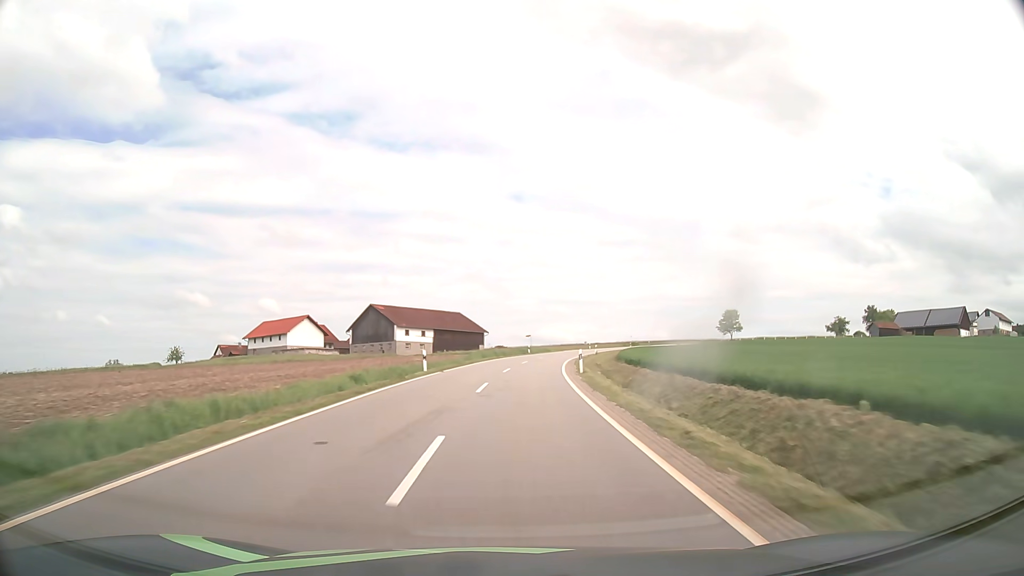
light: Day
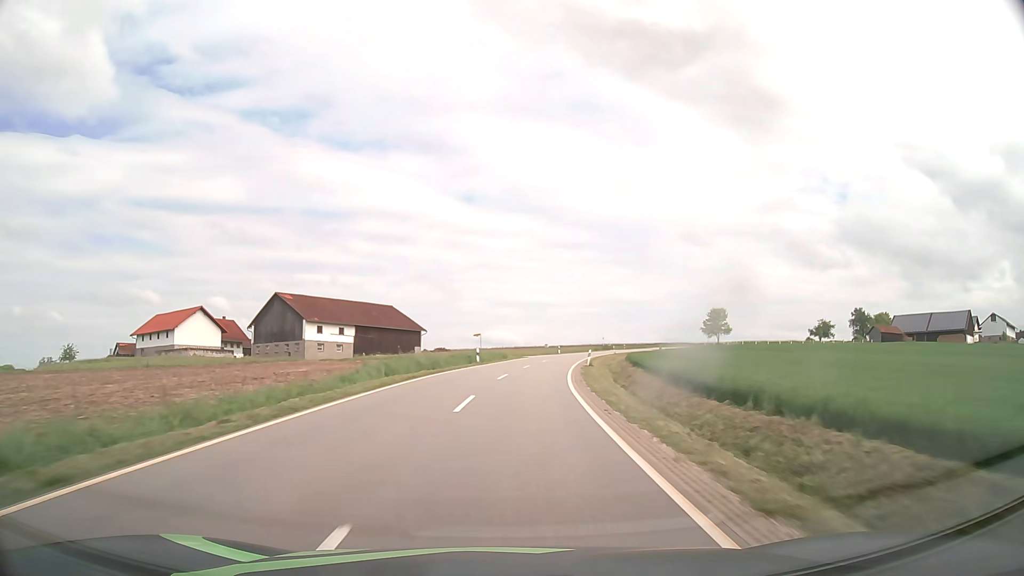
(+0.9, +28.9) m; +4°
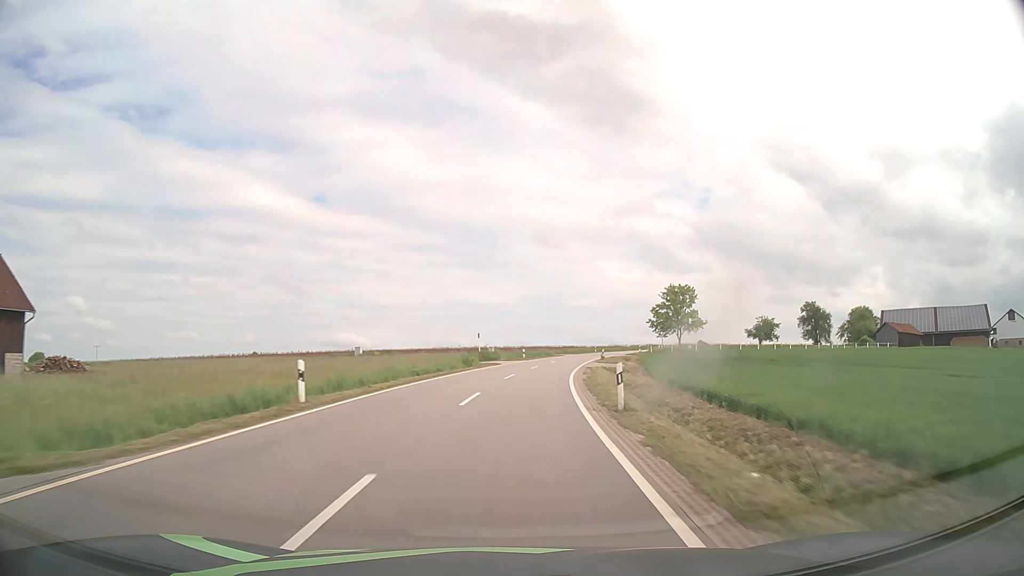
(+8.0, +70.4) m; +13°
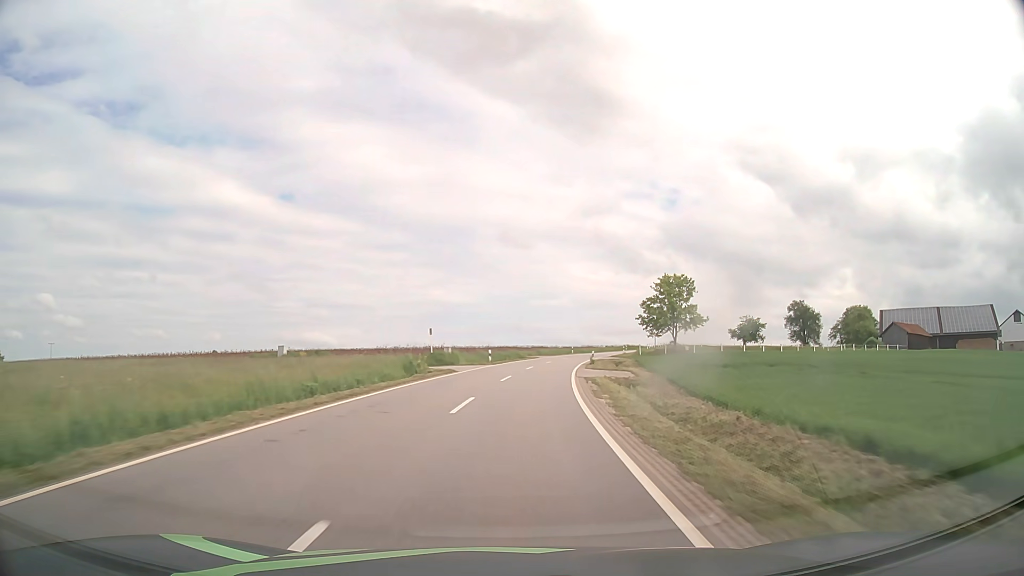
(+0.3, +14.0) m; +3°
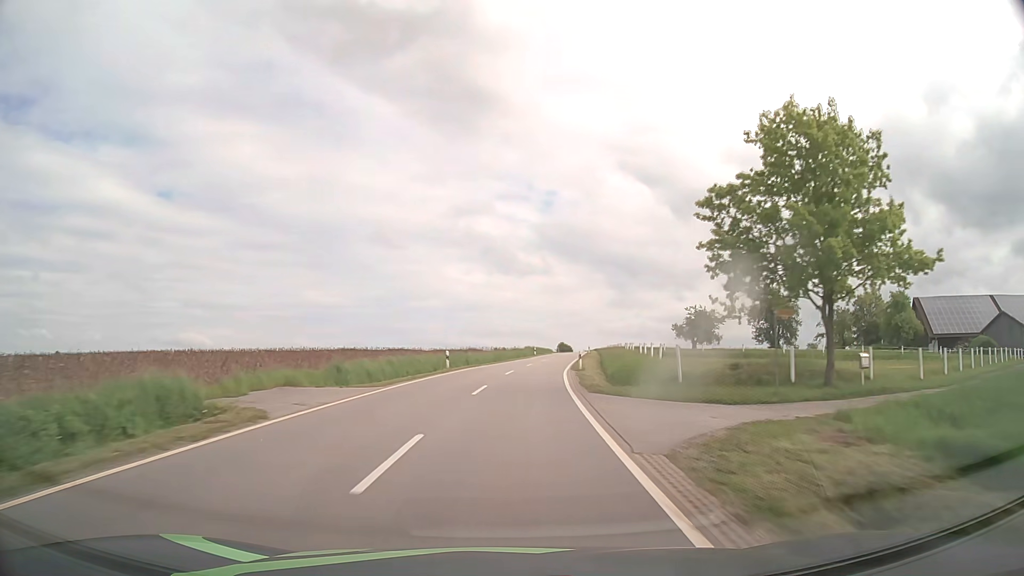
(+5.3, +55.4) m; +11°
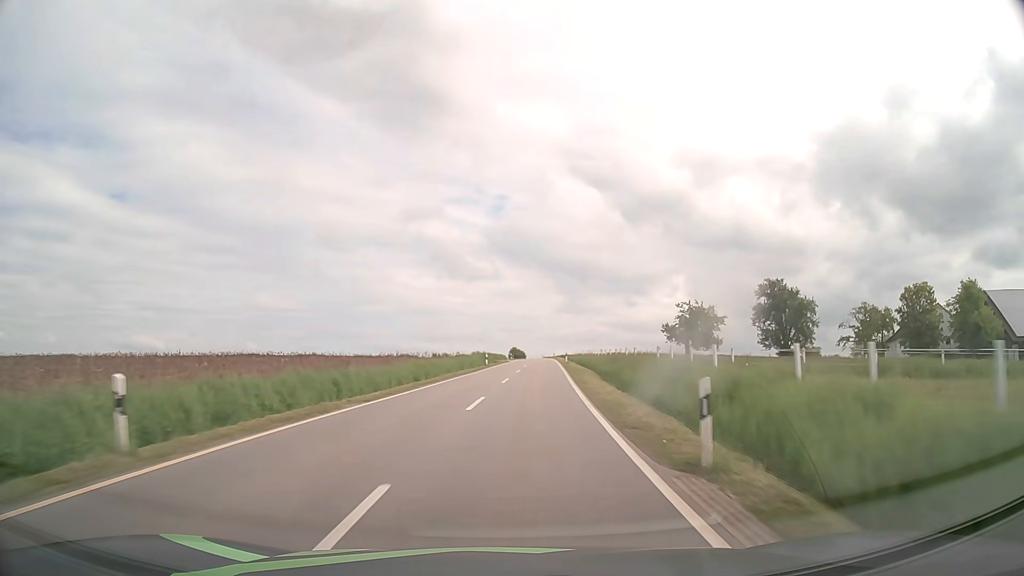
(+1.0, +27.8) m; +4°
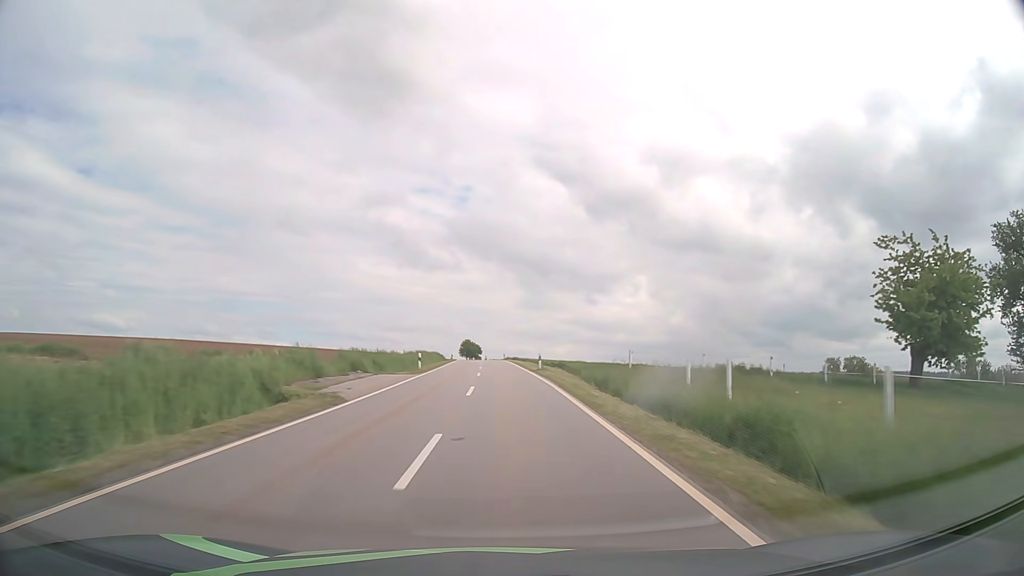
(+3.7, +69.2) m; +4°
(0, +10) (0, +20) (0, +30) (0, +40) (-1, +50) (-1, +60) (-1, +70) (-2, +80) (-2, +90) (-3, +100) m
